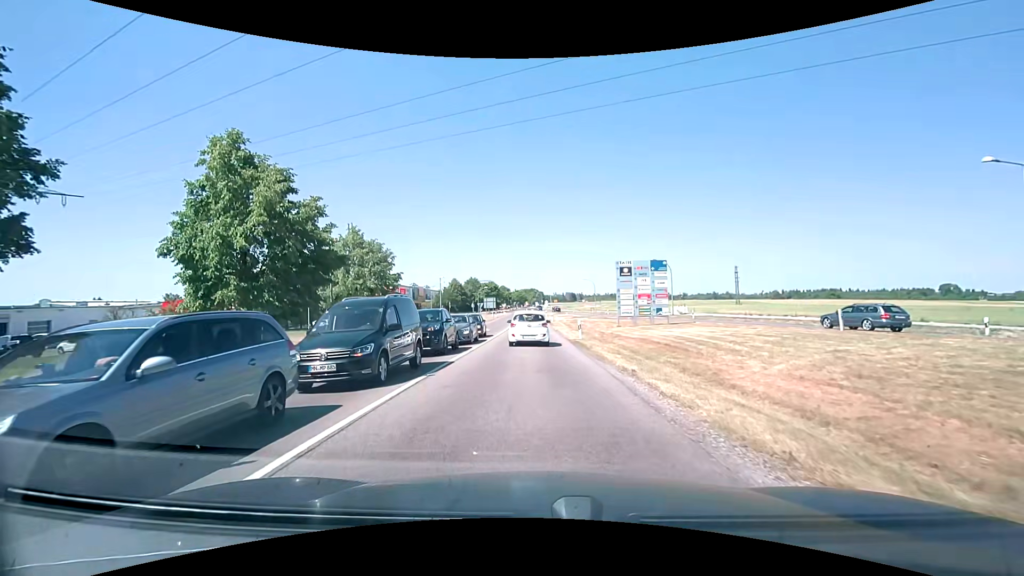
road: tertiary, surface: asphalt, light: Day
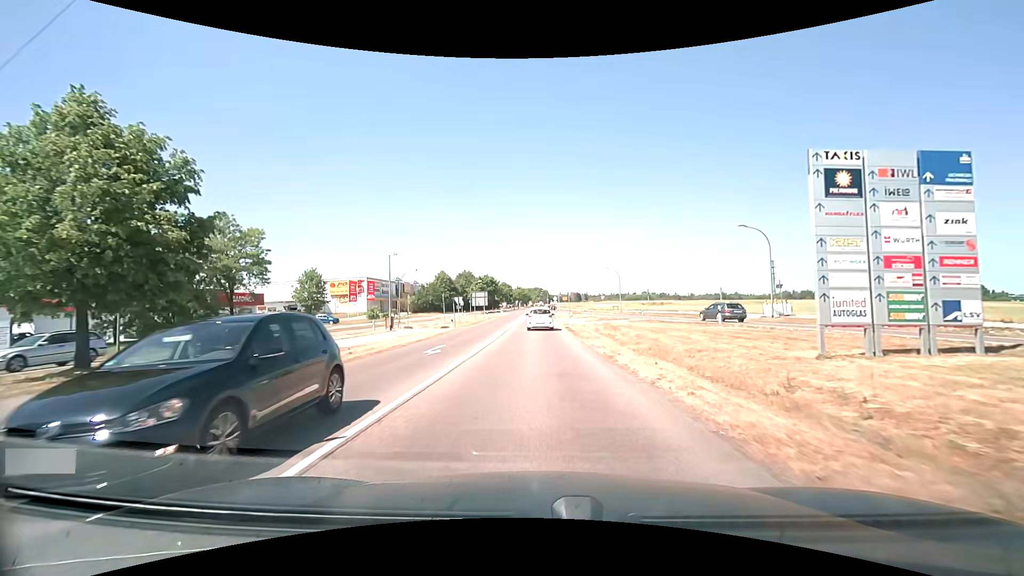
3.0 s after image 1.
(-0.8, +25.8) m; -1°
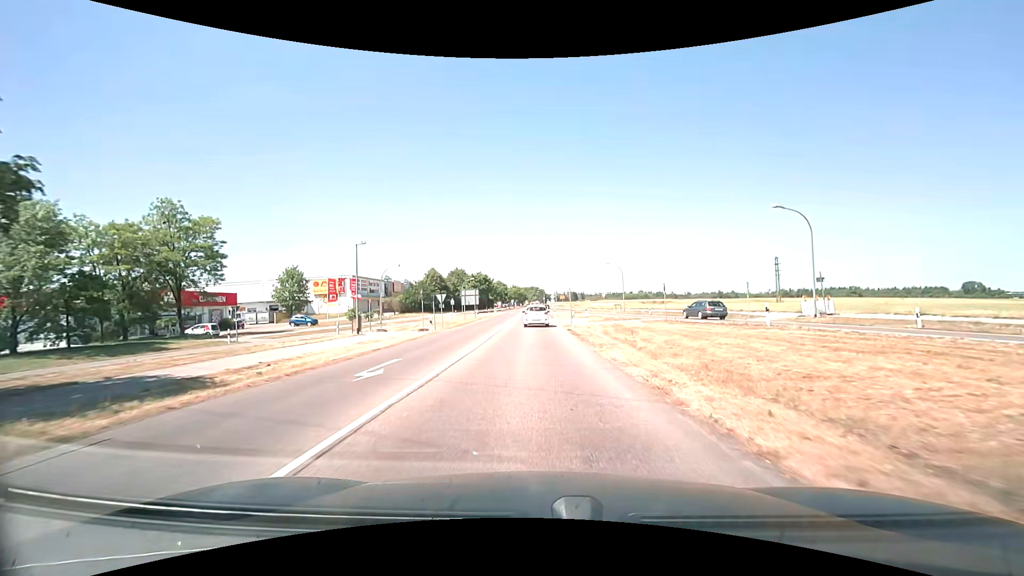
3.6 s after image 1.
(0.0, +6.6) m; 0°
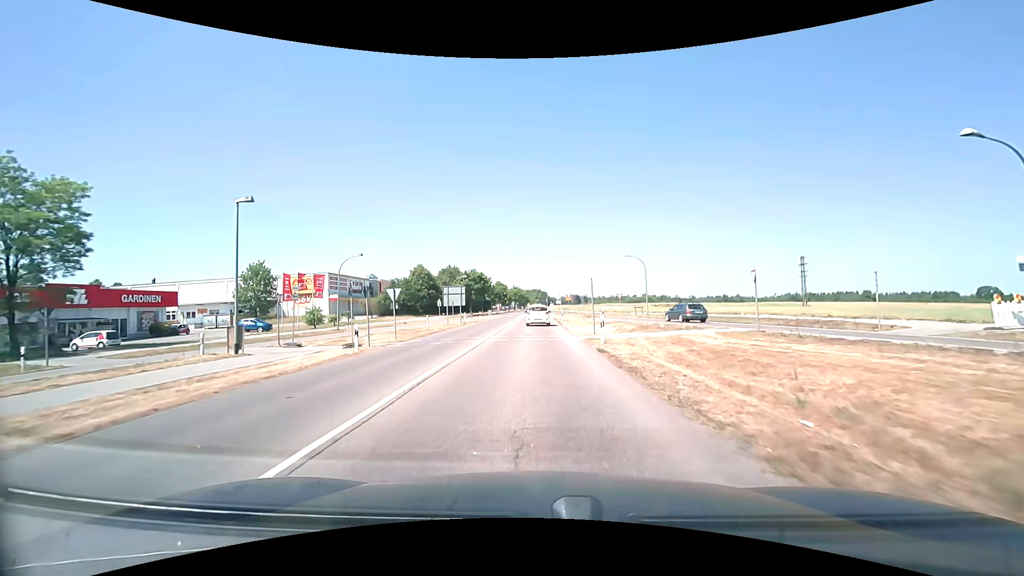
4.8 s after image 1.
(0.0, +14.1) m; 0°
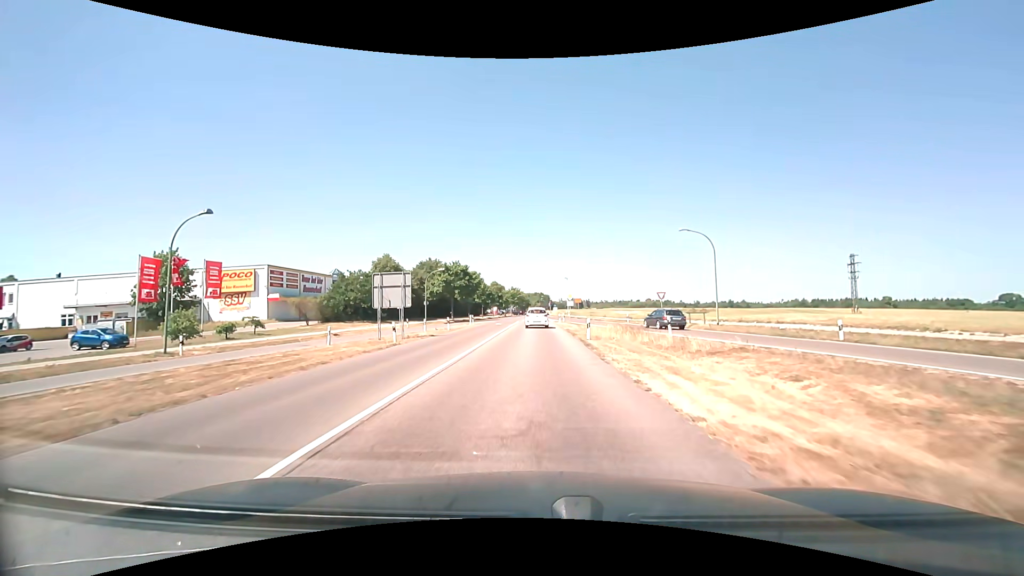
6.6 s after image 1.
(-0.1, +22.7) m; 0°
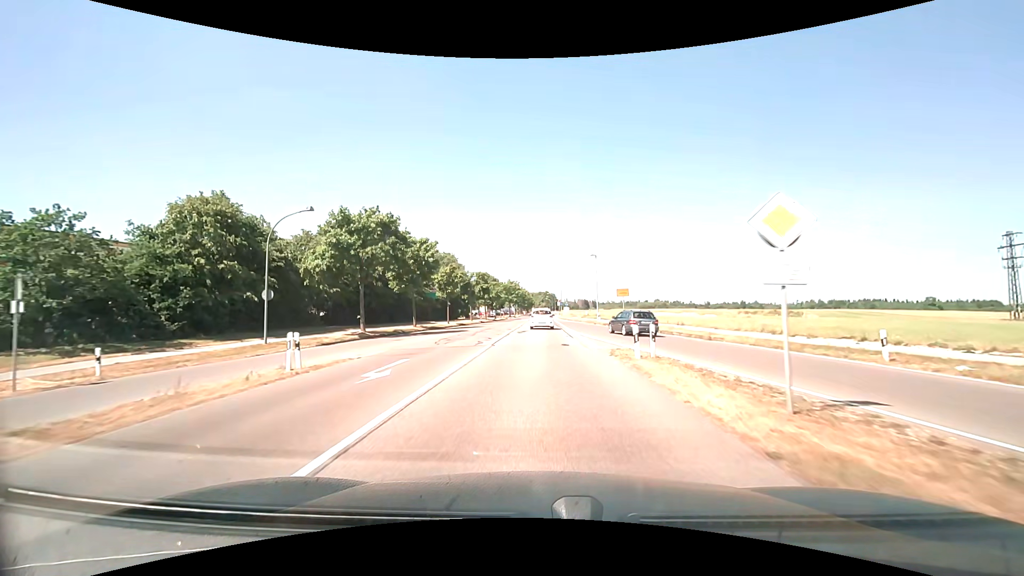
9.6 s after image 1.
(-0.2, +40.0) m; 0°
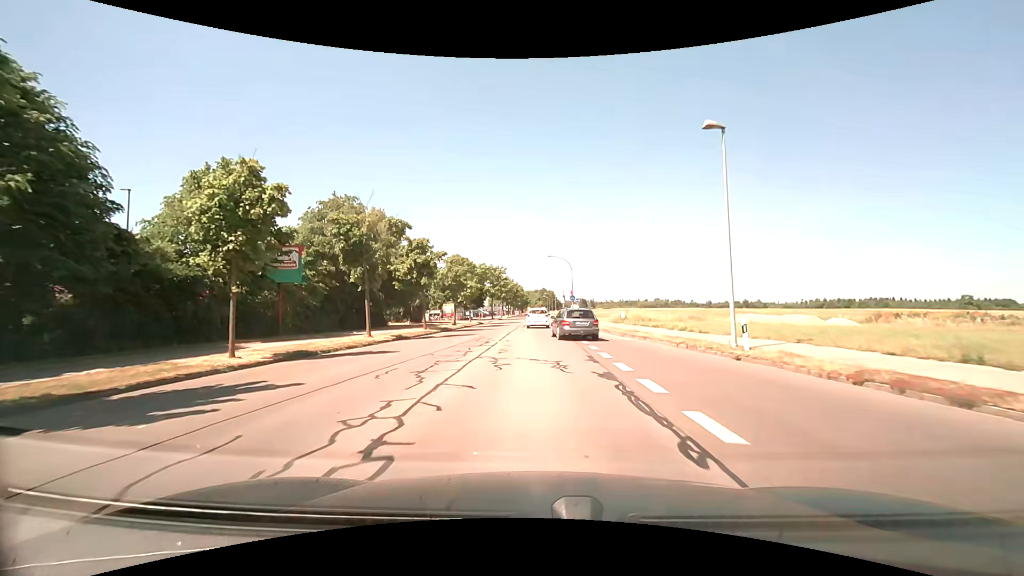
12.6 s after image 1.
(+0.1, +37.6) m; 0°
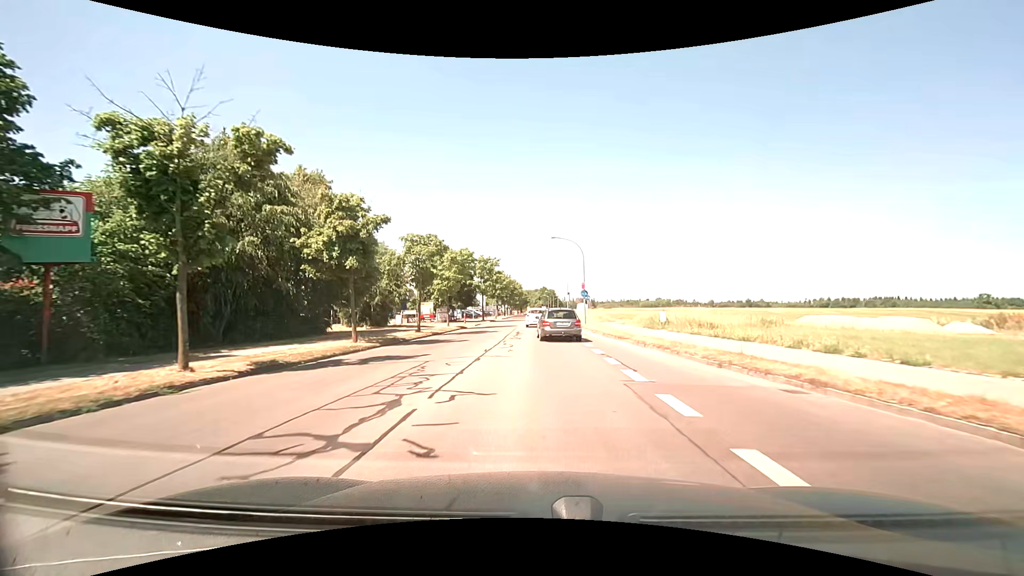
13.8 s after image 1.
(+0.1, +13.7) m; 0°
(0, +10) (0, +20) (0, +30) (0, +40) (0, +50) (0, +60) (0, +70) (0, +80) (0, +90) (0, +100) m
